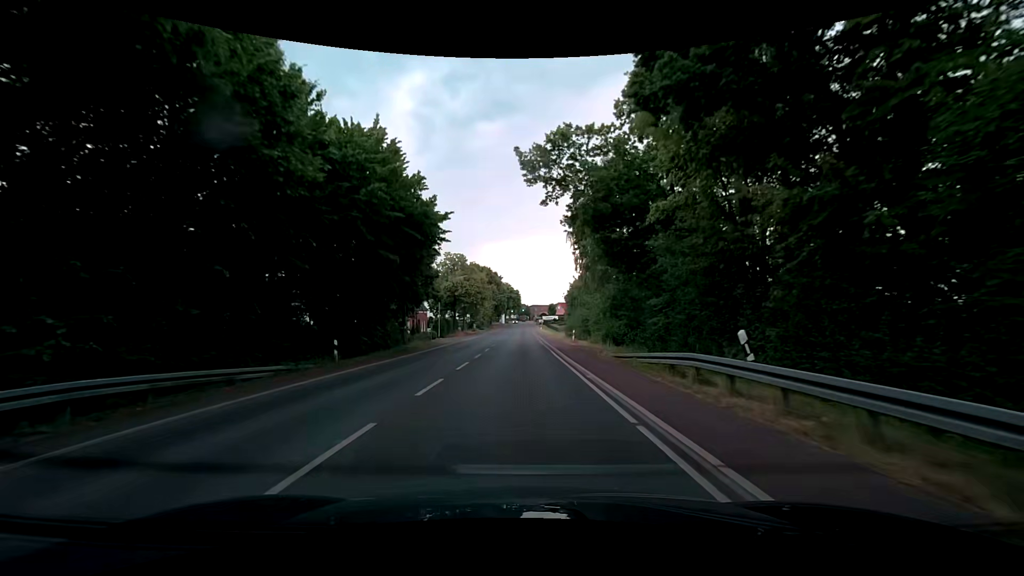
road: secondary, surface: asphalt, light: Day
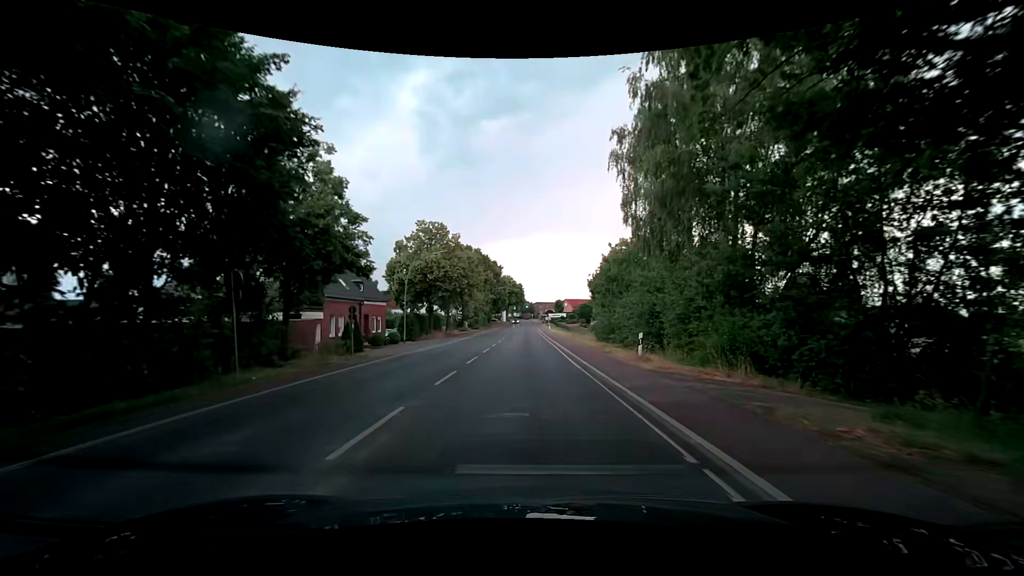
(-0.3, +22.6) m; -1°
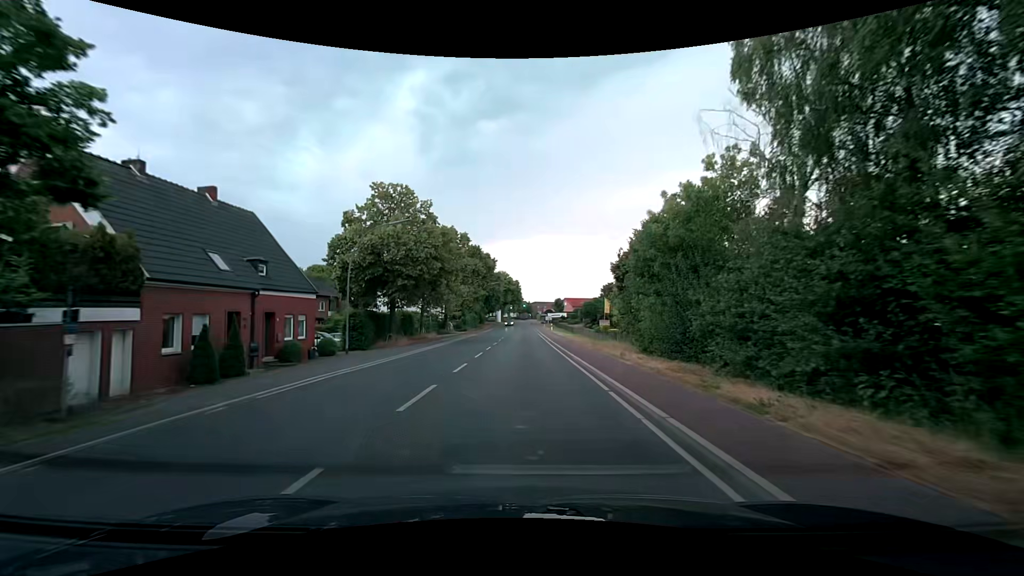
(+0.1, +15.2) m; +1°
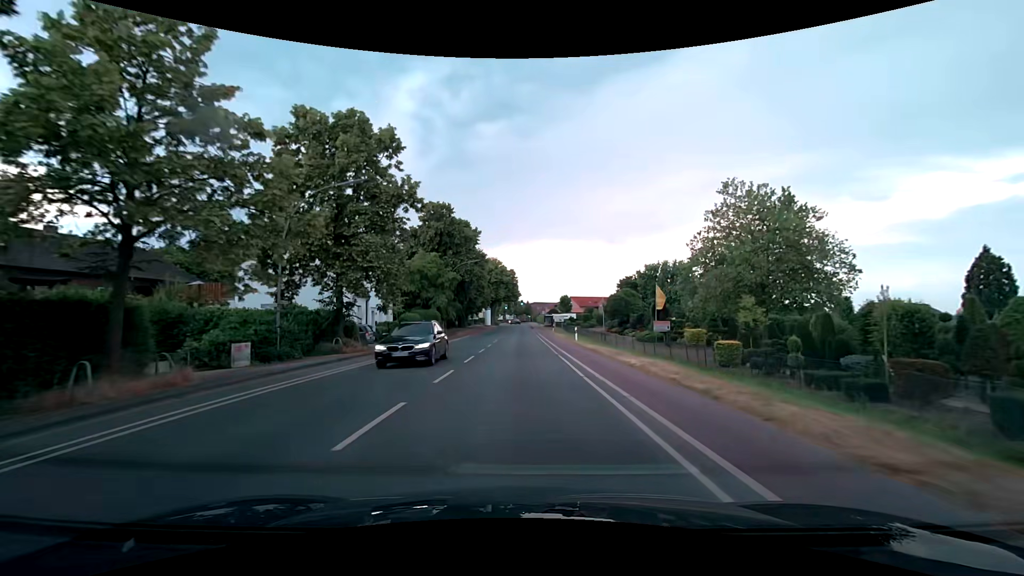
(+0.2, +38.0) m; +1°
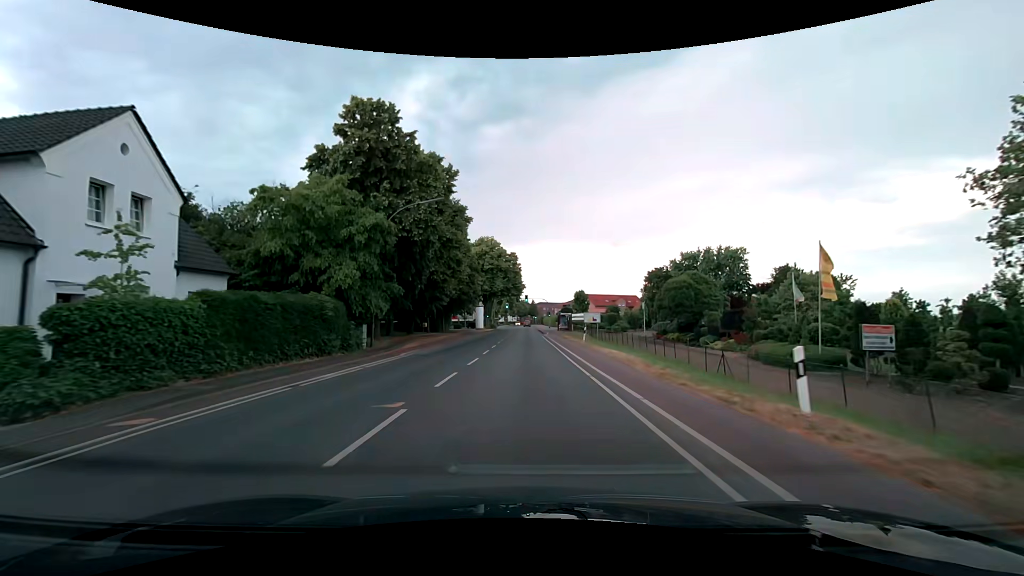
(-0.3, +30.3) m; -1°
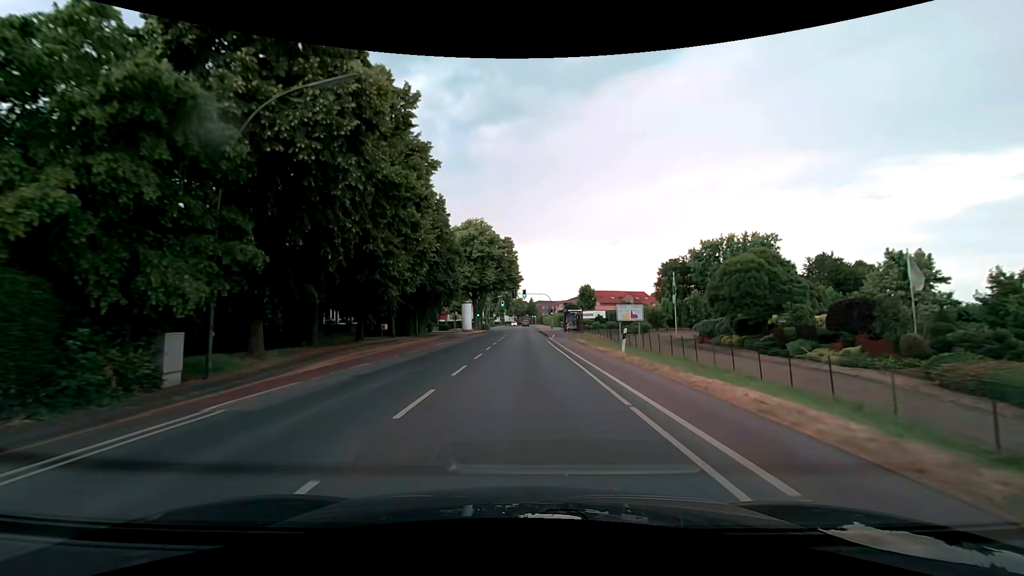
(+0.1, +15.2) m; +1°
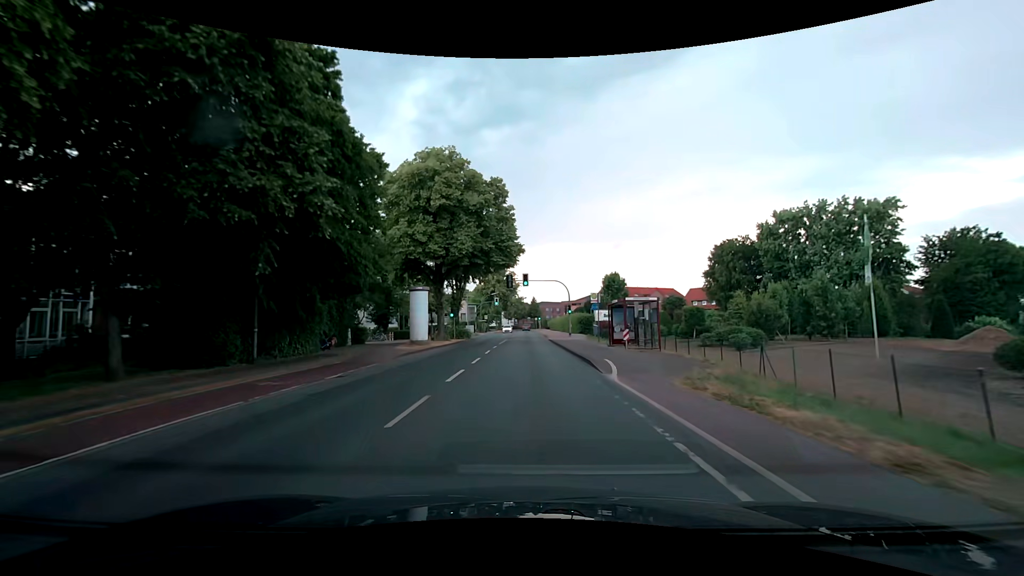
(0.0, +30.4) m; 0°
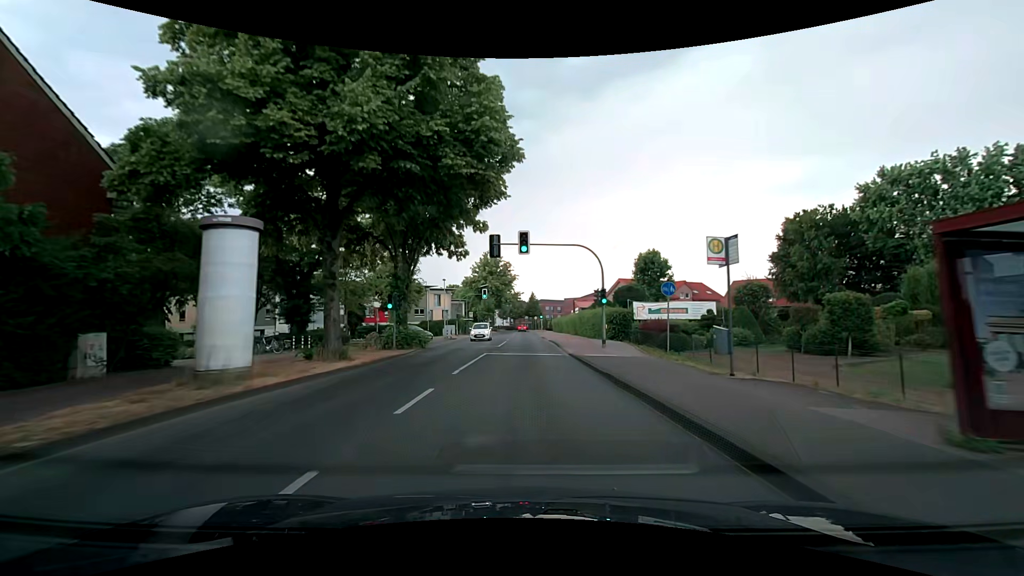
(-0.1, +22.8) m; 0°
(0, +10) (0, +20) (0, +30) (0, +40) (0, +50) (0, +60) (0, +70) (0, +80) (0, +90) (+1, +100) m
